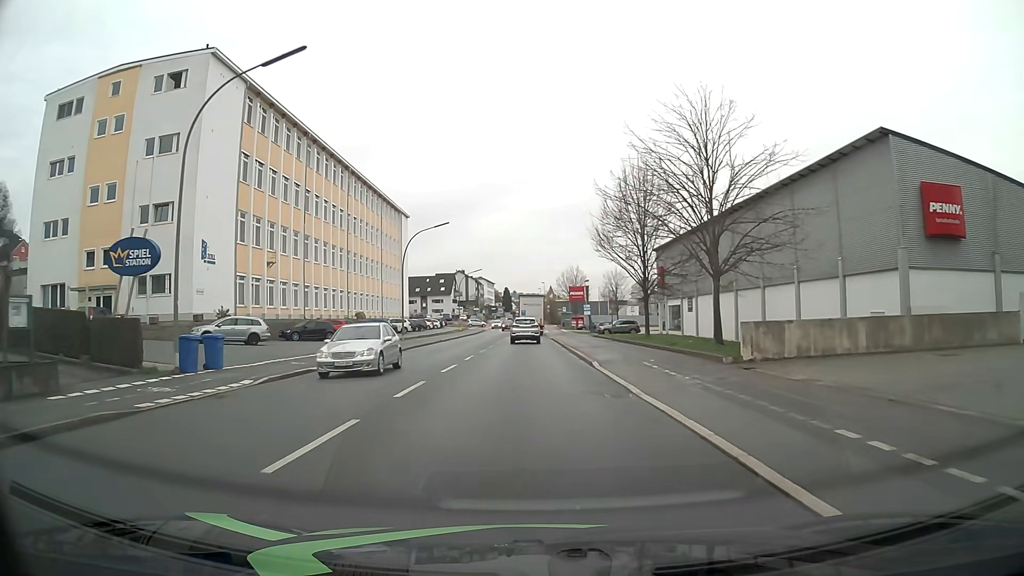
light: Day
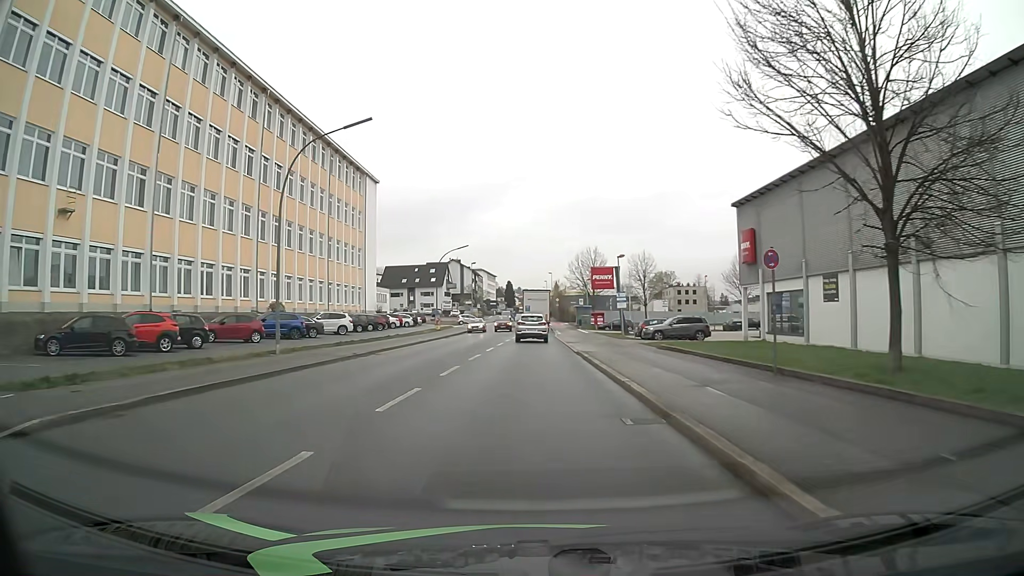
(0.0, +26.6) m; 0°
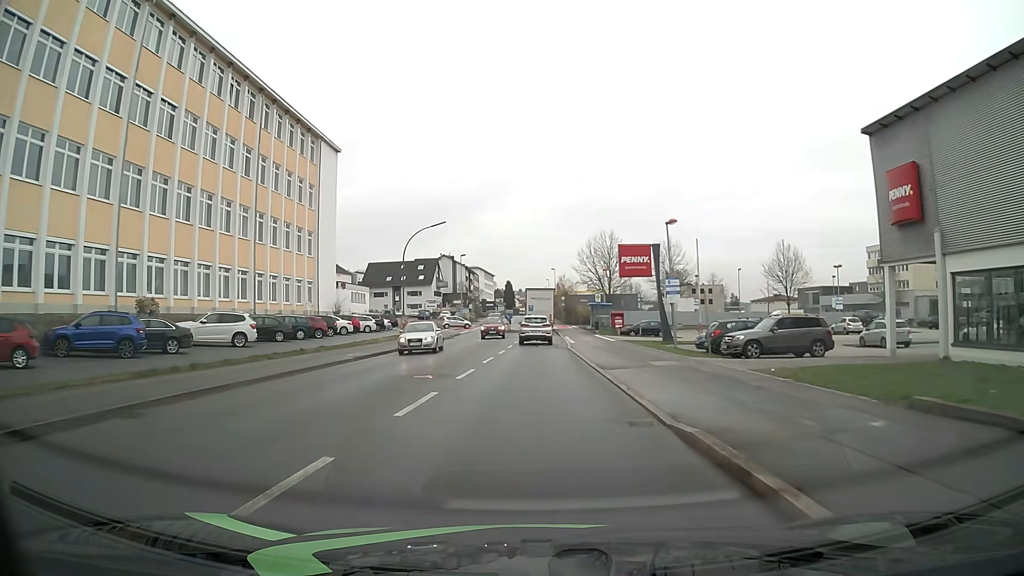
(0.0, +18.6) m; 0°
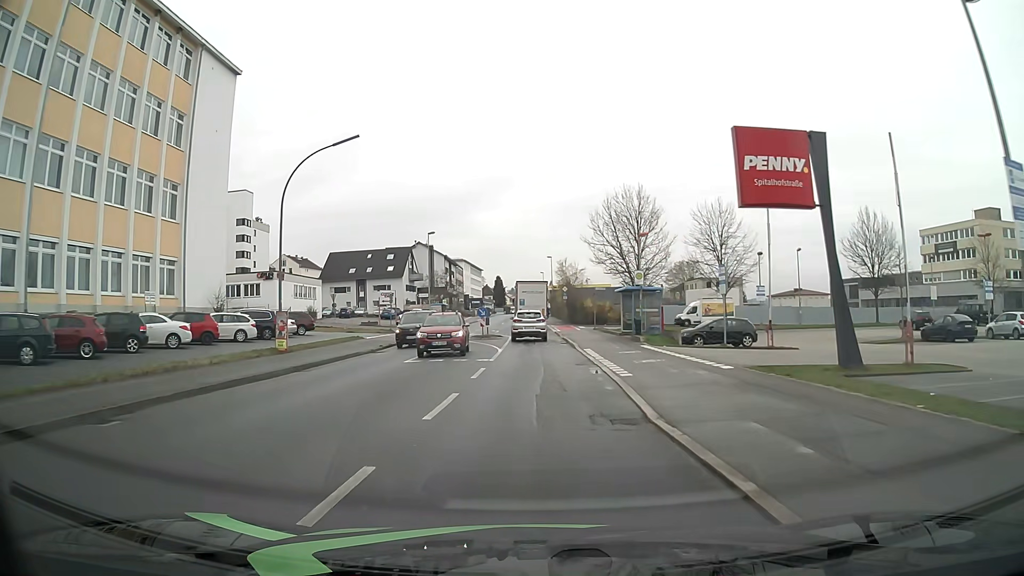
(+0.2, +24.9) m; +1°
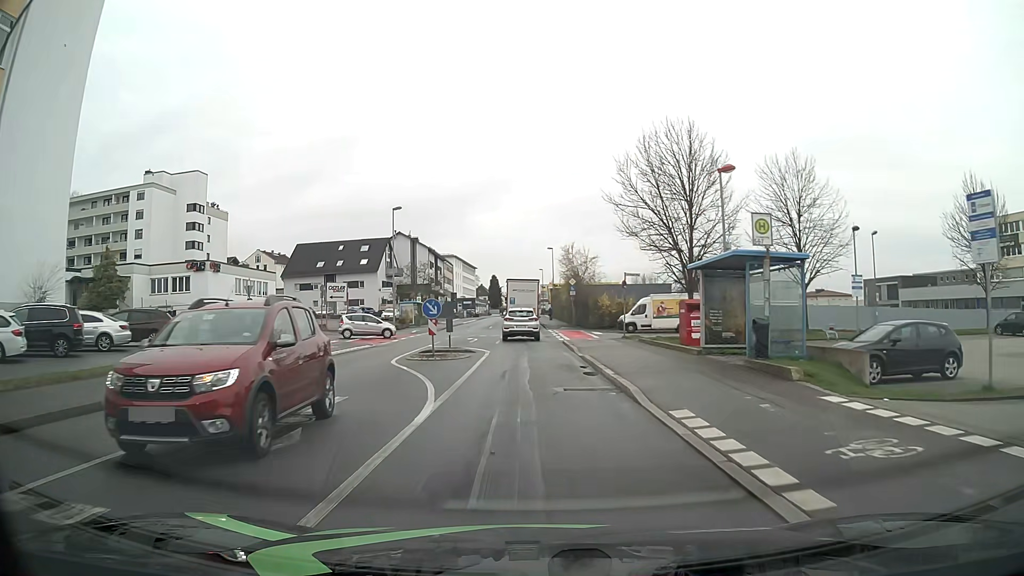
(+0.2, +17.7) m; 0°
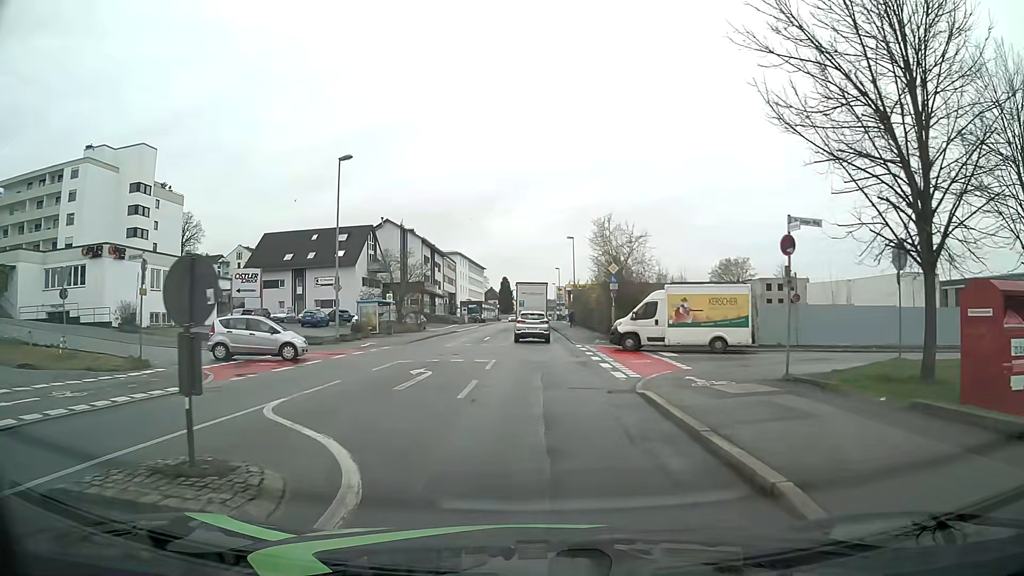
(-0.2, +19.7) m; -1°
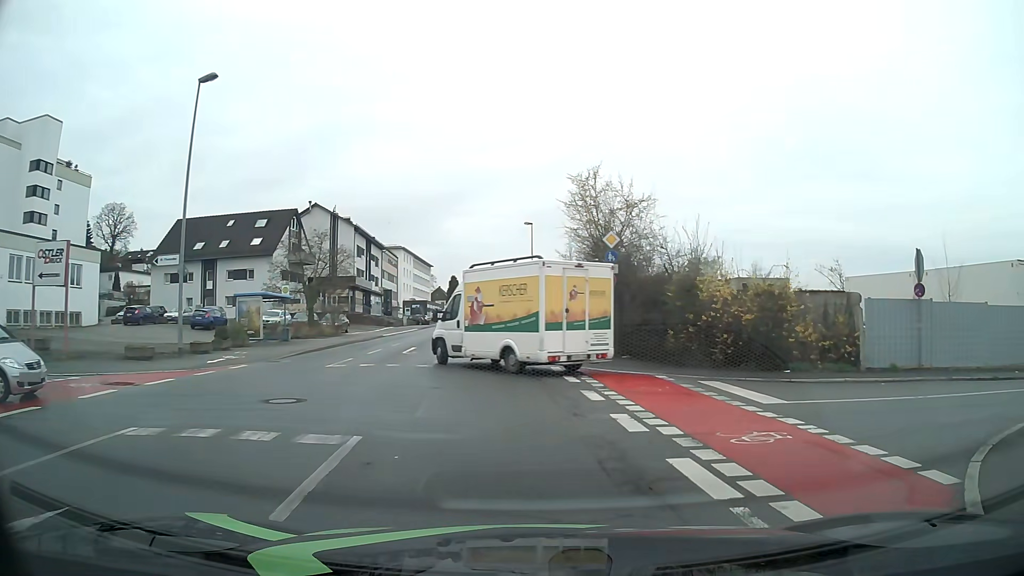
(+0.1, +13.2) m; +5°
